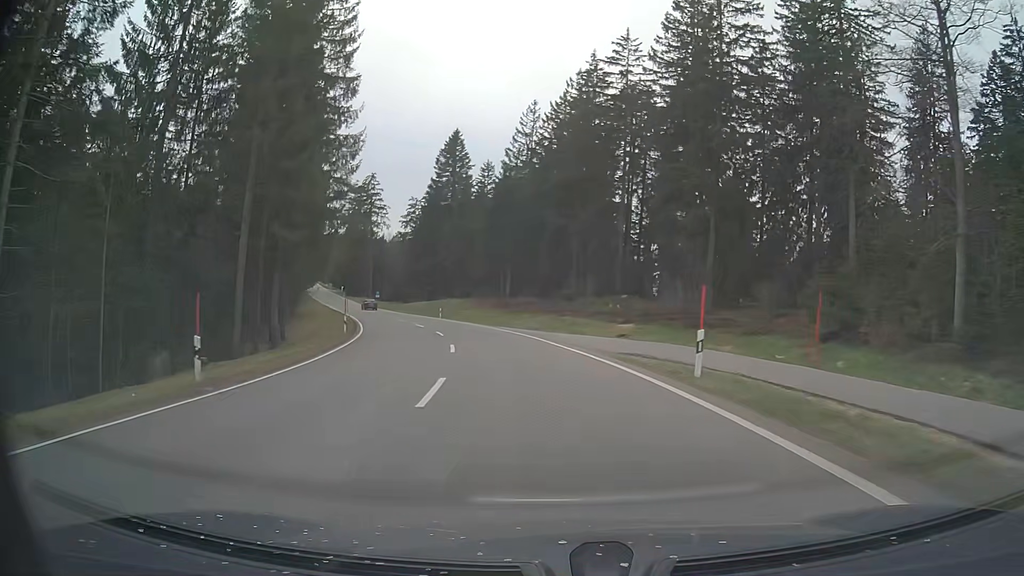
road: primary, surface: asphalt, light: Day
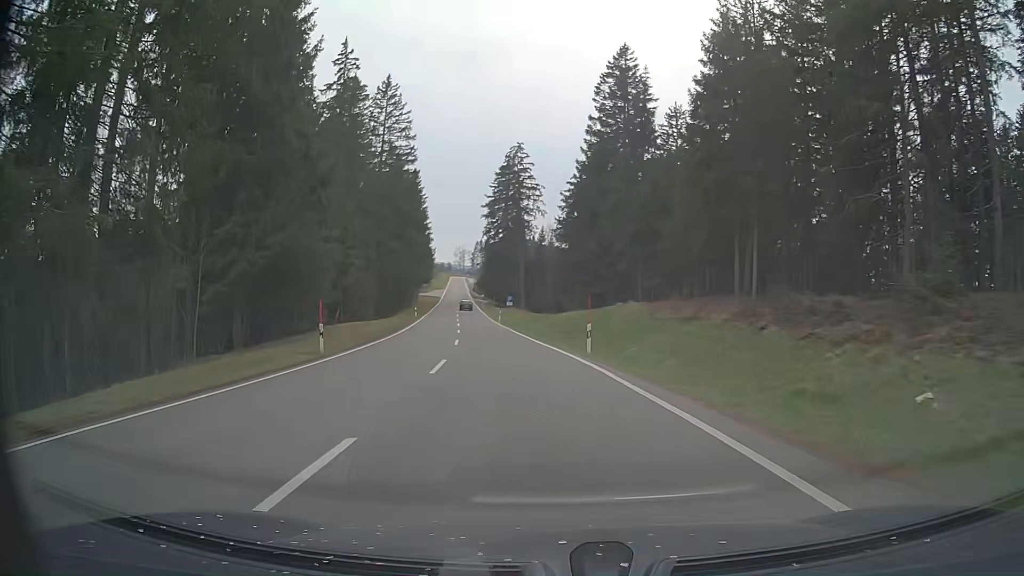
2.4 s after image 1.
(-5.1, +42.2) m; -14°
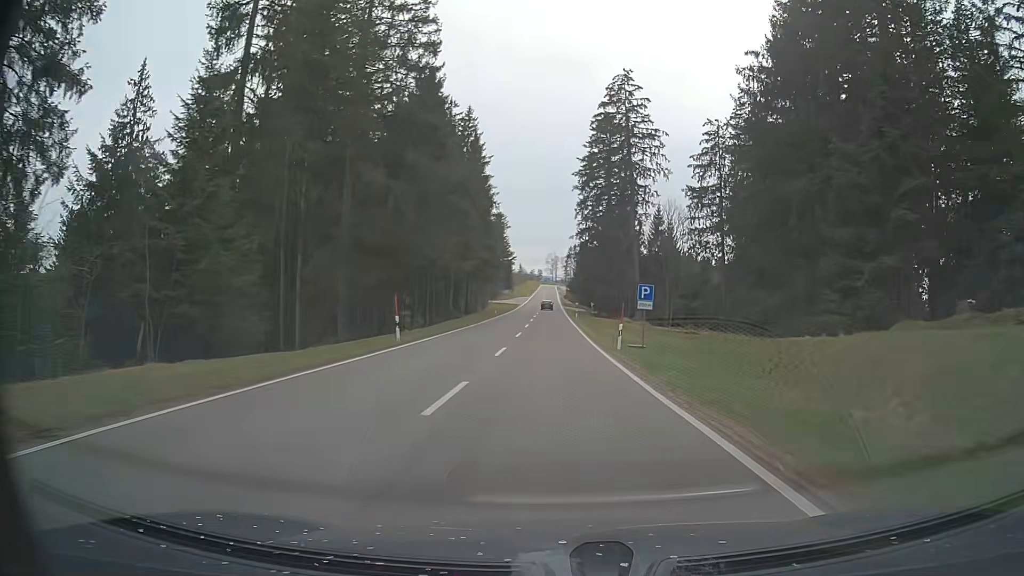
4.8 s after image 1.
(-4.8, +42.5) m; -9°
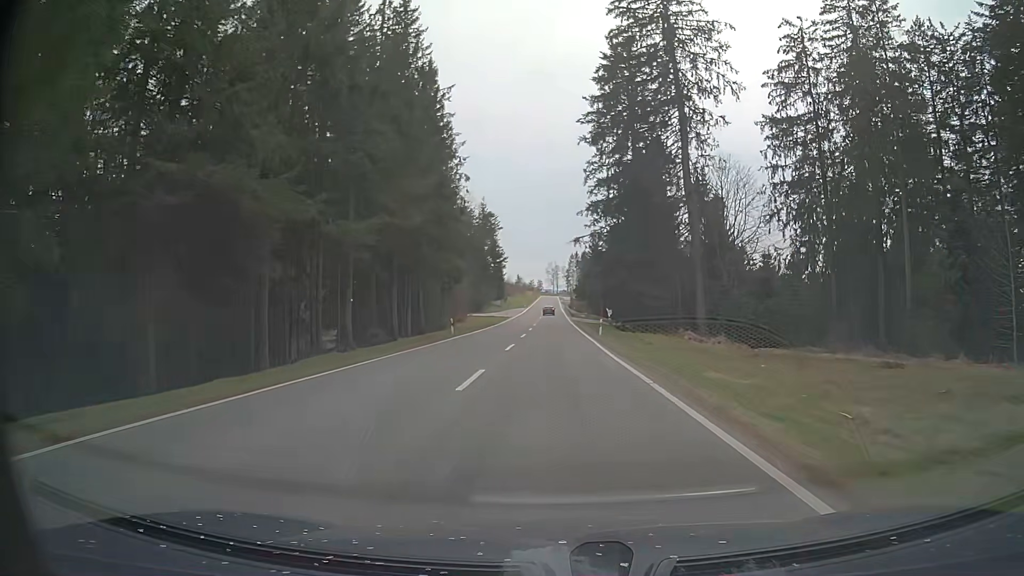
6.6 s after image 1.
(-0.2, +33.3) m; 0°
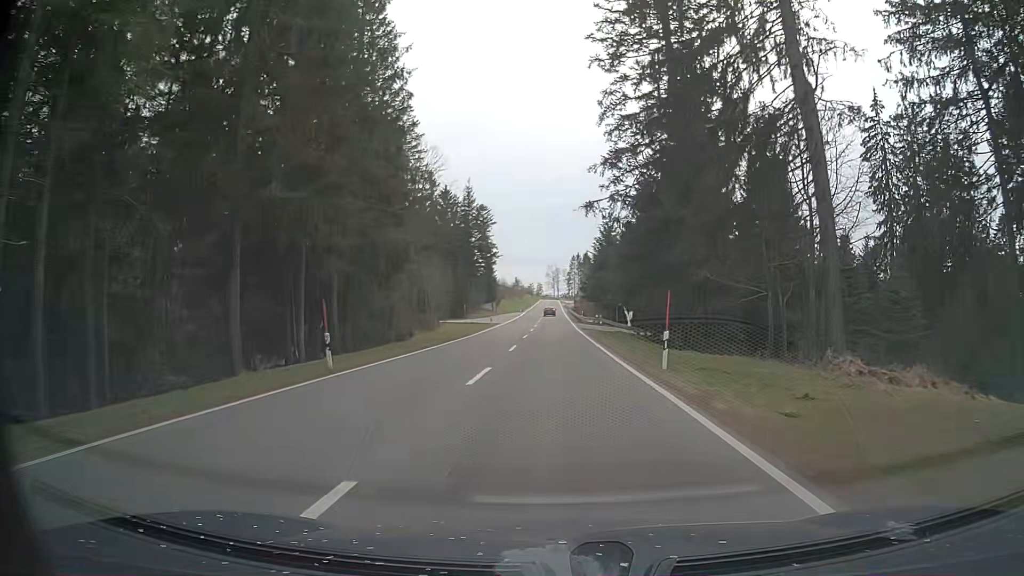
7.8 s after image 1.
(0.0, +22.6) m; 0°
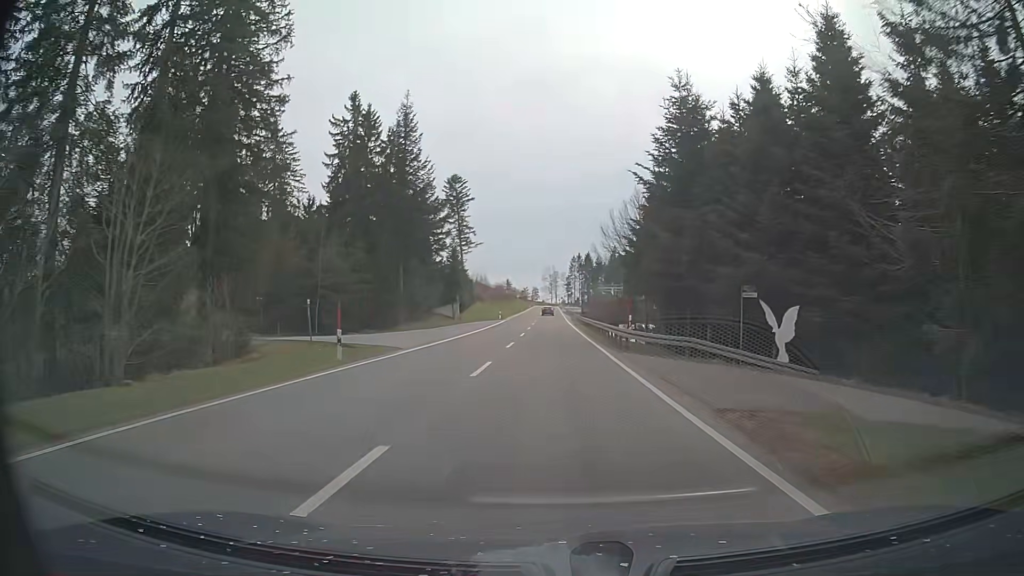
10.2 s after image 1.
(-0.3, +46.9) m; -1°
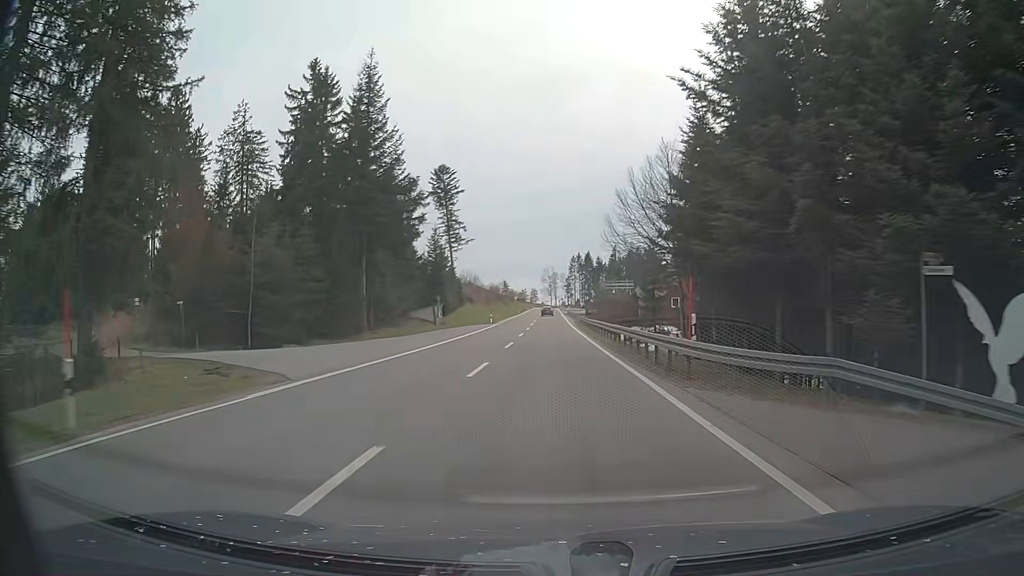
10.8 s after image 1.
(+0.2, +12.1) m; +1°
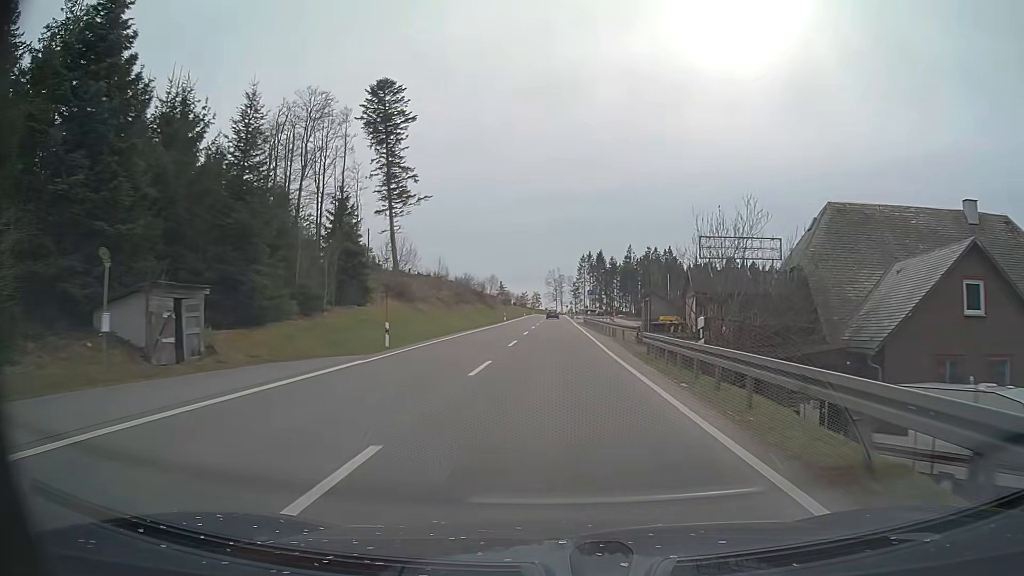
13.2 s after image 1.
(-0.2, +48.3) m; 0°
(0, +10) (0, +20) (0, +30) (0, +40) (0, +50) (0, +60) (0, +70) (0, +80) (0, +90) (0, +100) m
